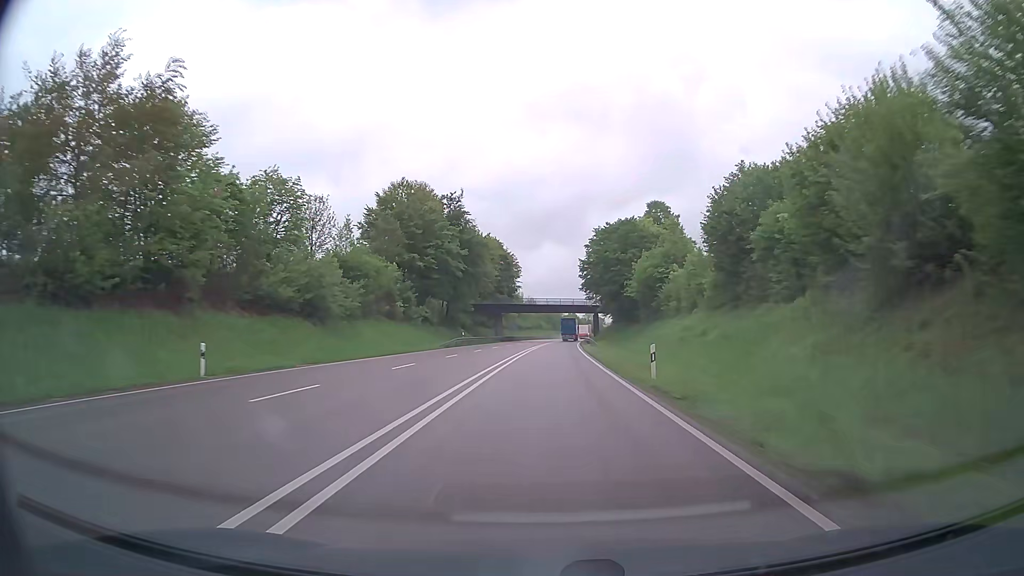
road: primary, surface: asphalt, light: Day
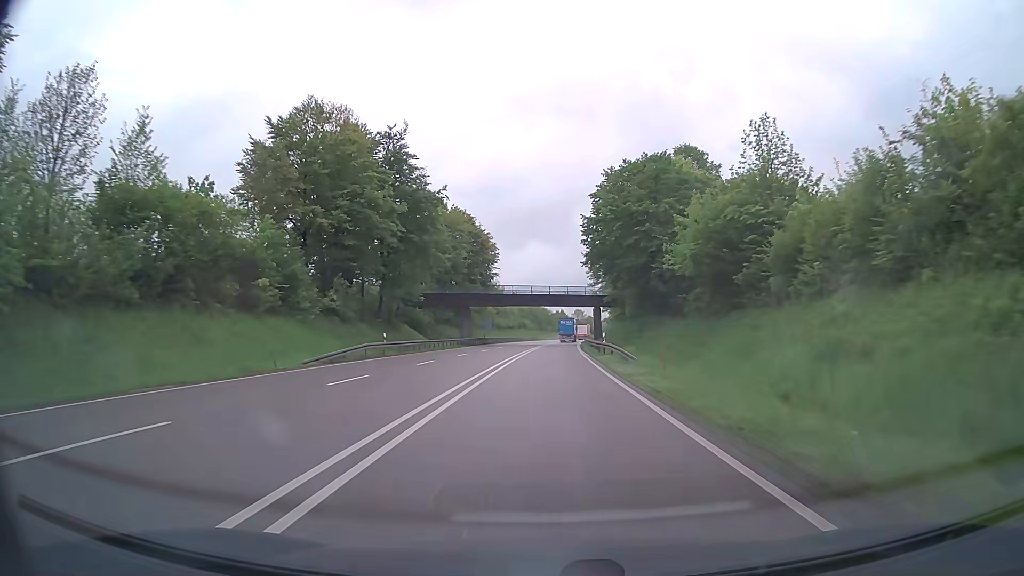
(+0.3, +30.9) m; +1°
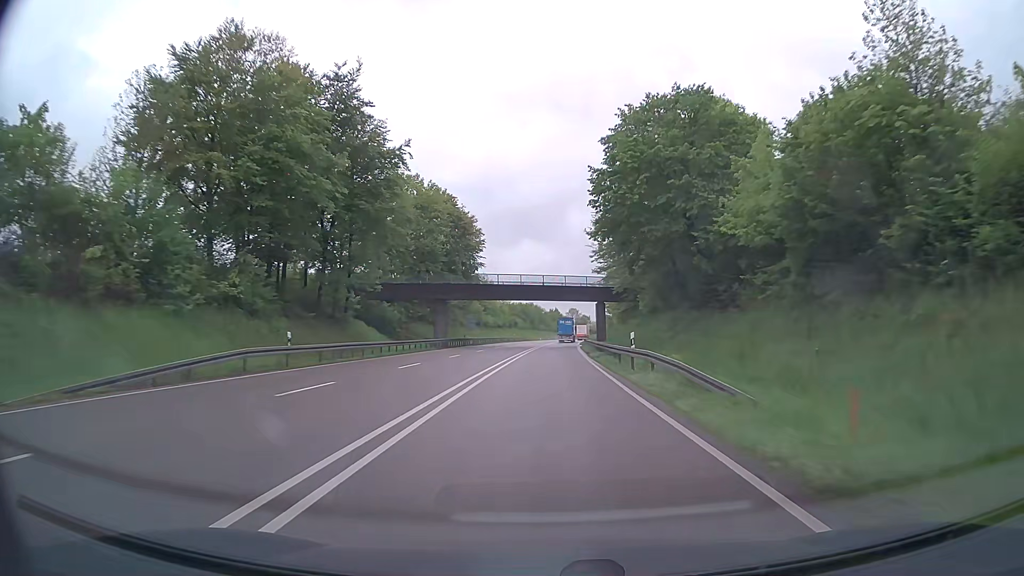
(+0.1, +15.3) m; 0°
(0, +10) (0, +20) (0, +30) (+1, +40) (+1, +50) (+1, +60) (+2, +70) (+2, +80) (+3, +90) (+3, +100) m
